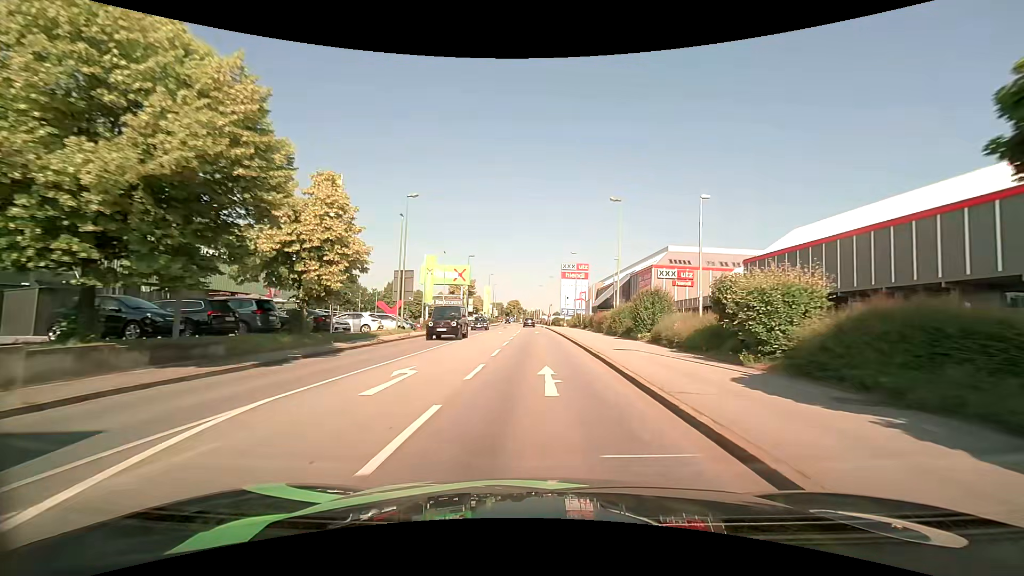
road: tertiary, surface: asphalt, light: Day
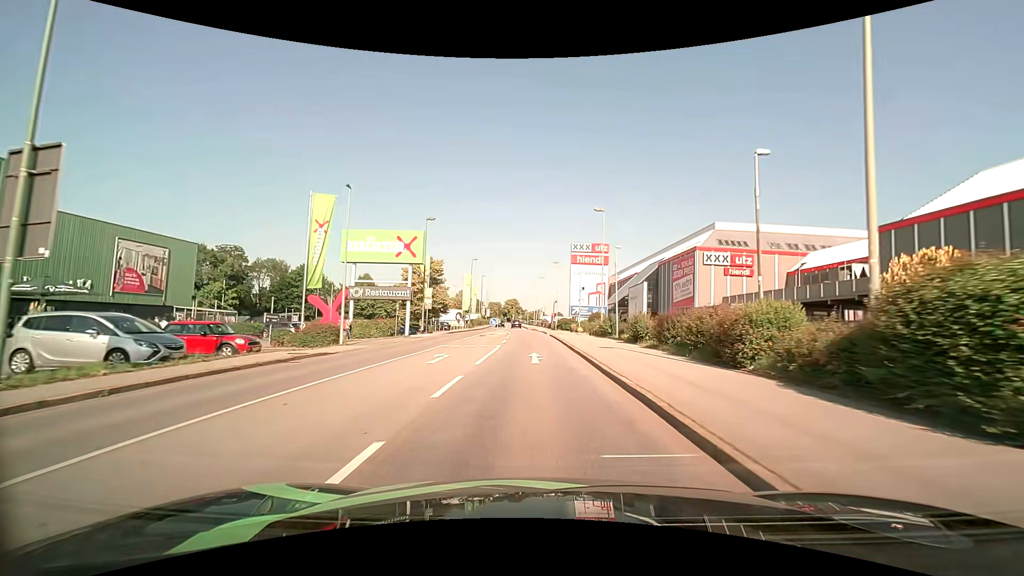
(-0.1, +27.2) m; 0°
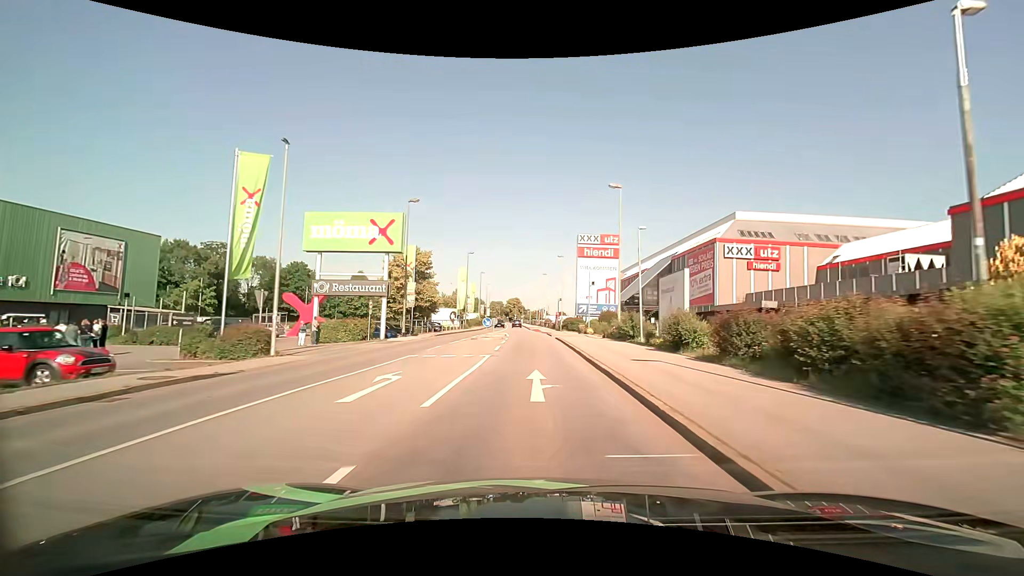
(0.0, +6.9) m; -1°
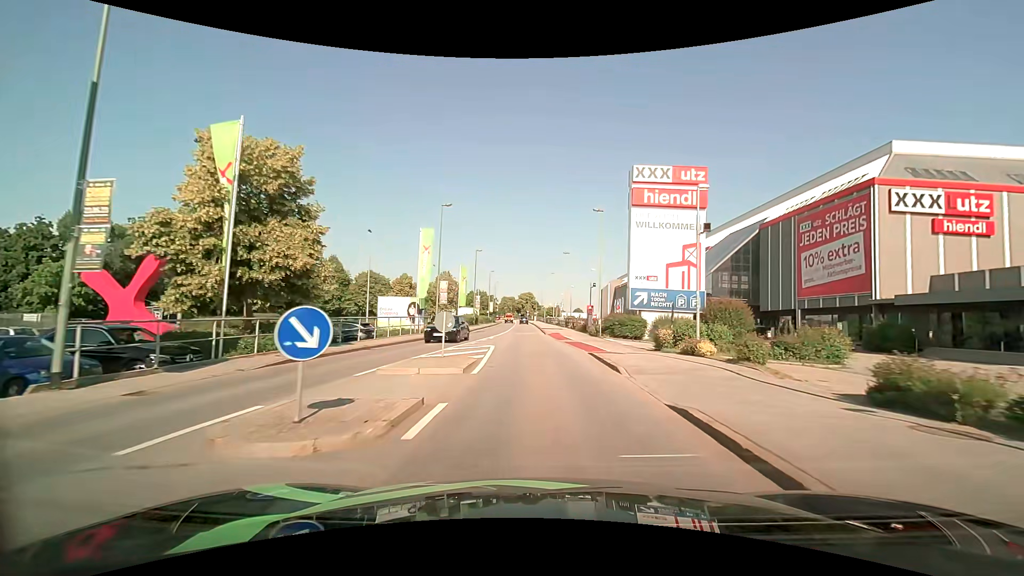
(-0.4, +27.1) m; -2°
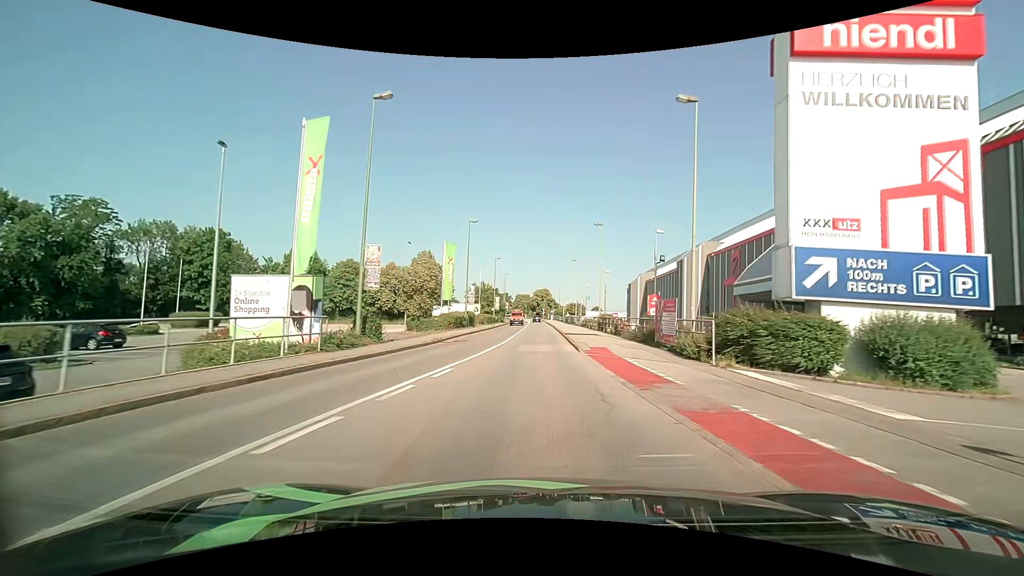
(-0.3, +20.1) m; -2°
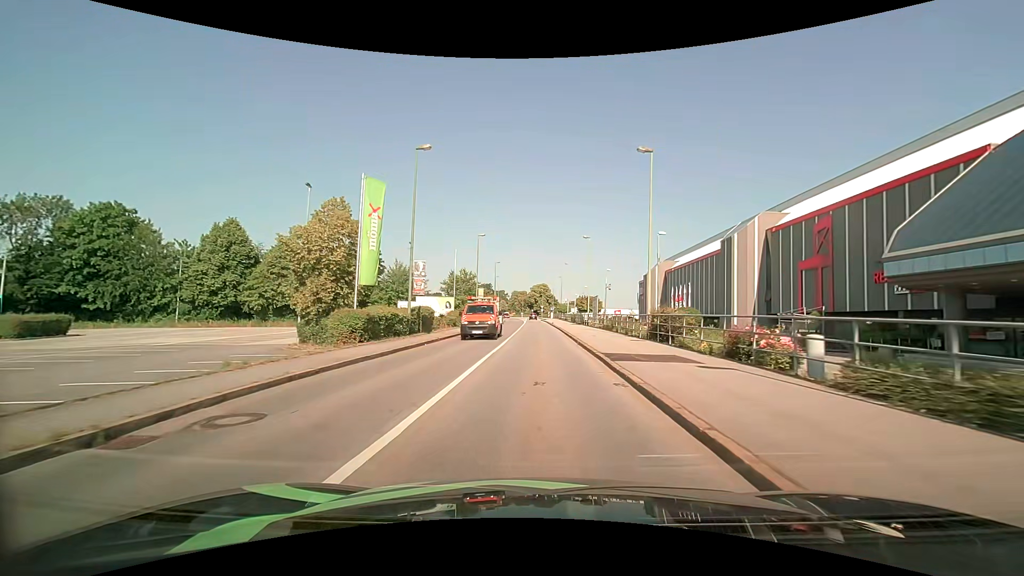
(-0.1, +20.5) m; 0°
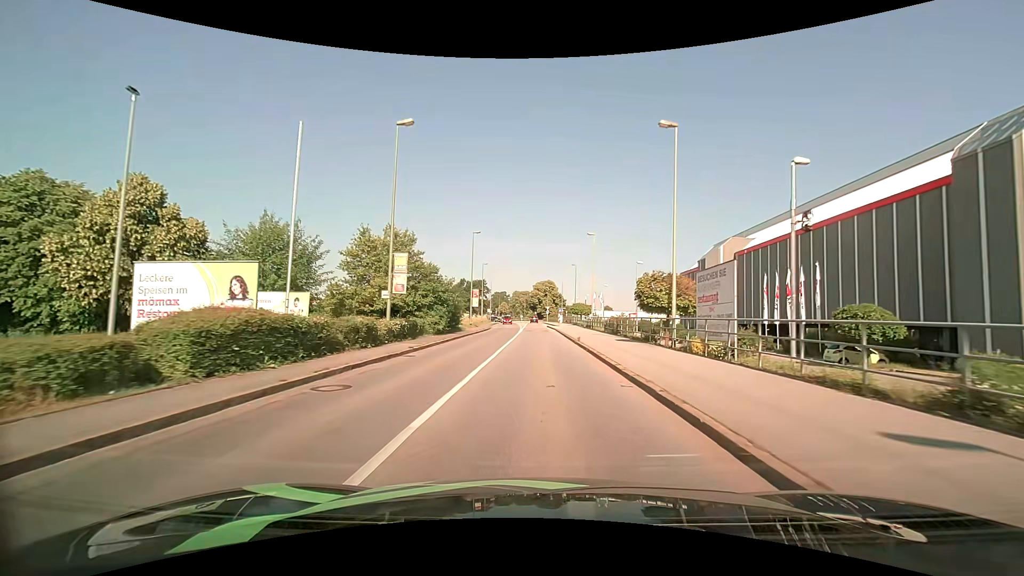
(-0.1, +33.9) m; 0°
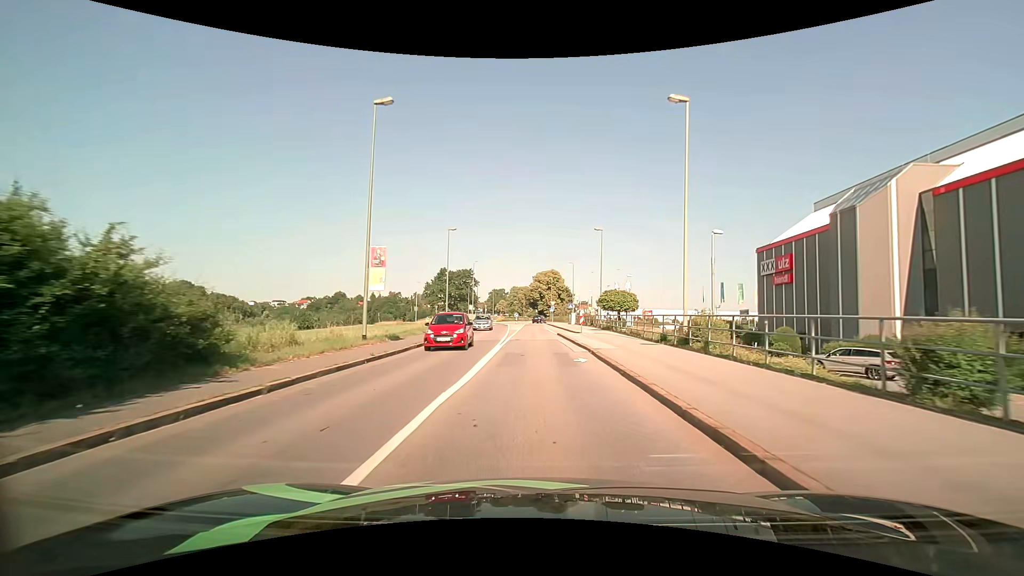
(-0.1, +32.4) m; 0°
(0, +10) (0, +20) (0, +30) (0, +40) (0, +50) (0, +60) (0, +70) (0, +80) (+1, +90) (+4, +99) m
